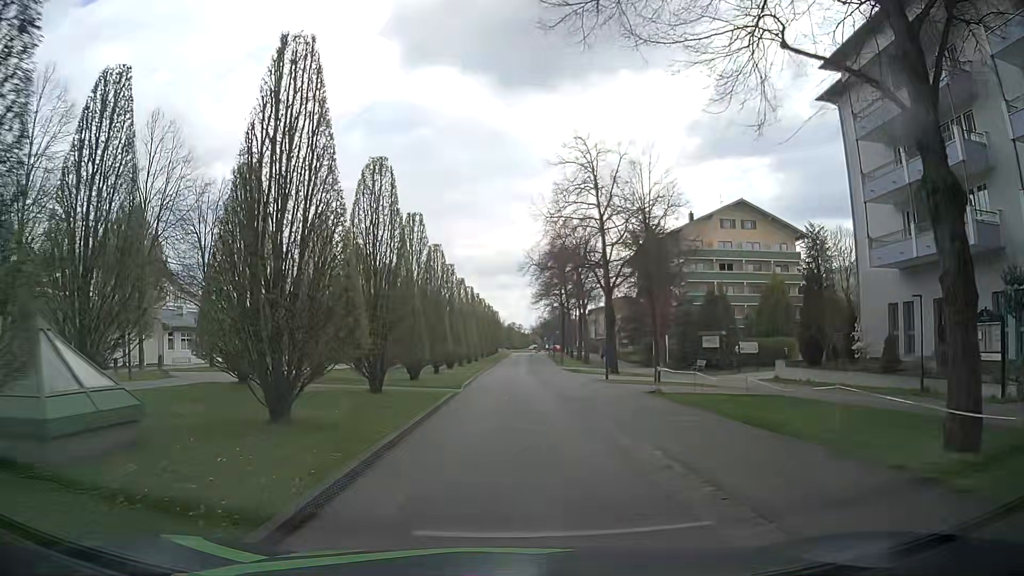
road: residential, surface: asphalt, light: Day
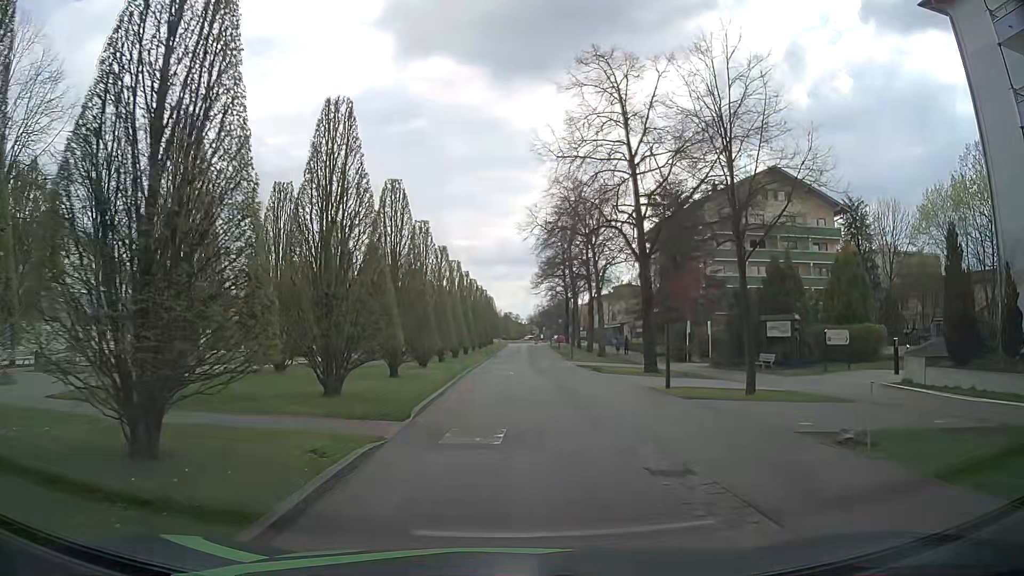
(+0.1, +12.2) m; 0°
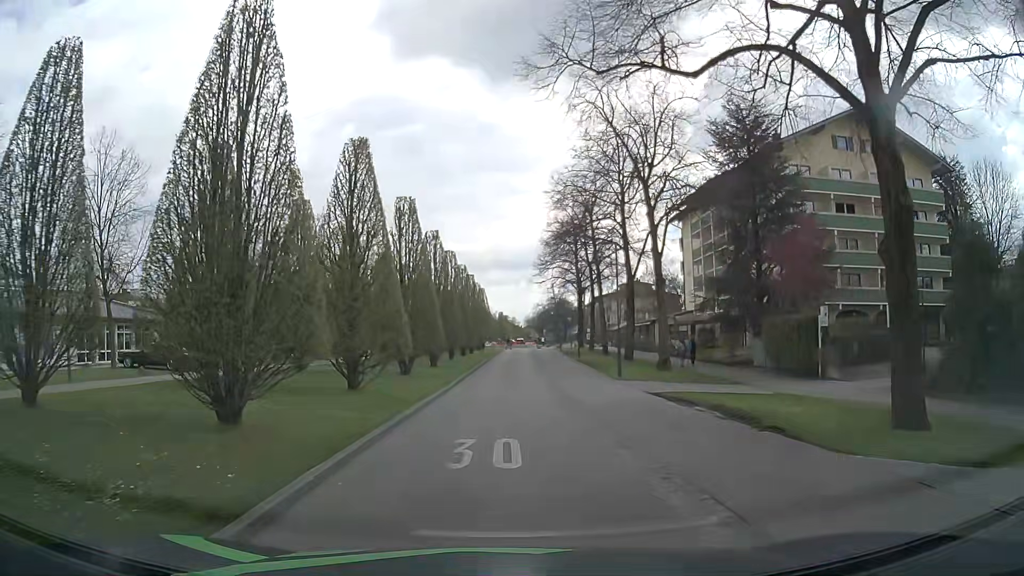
(+0.1, +21.2) m; 0°
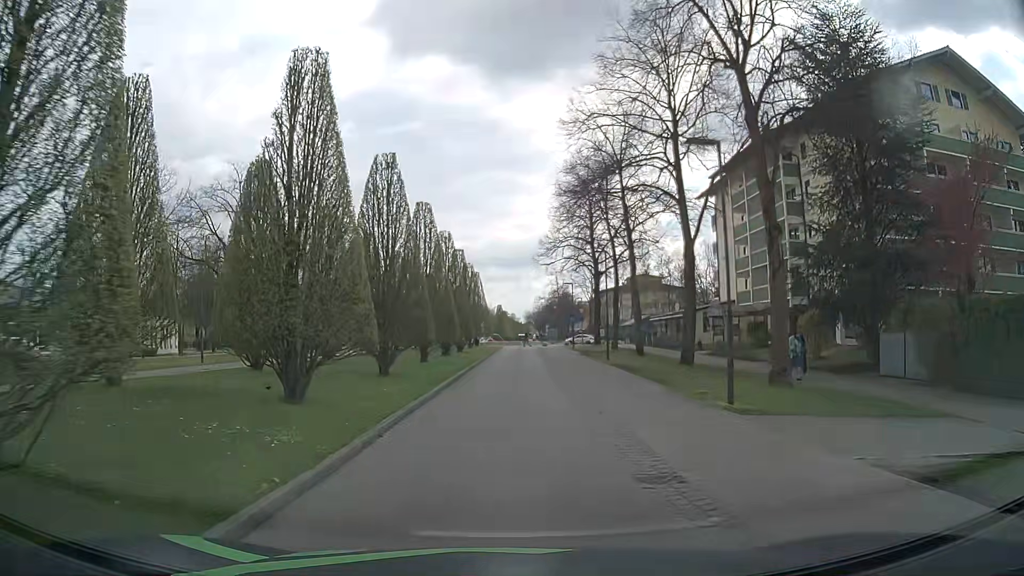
(+0.1, +13.1) m; 0°
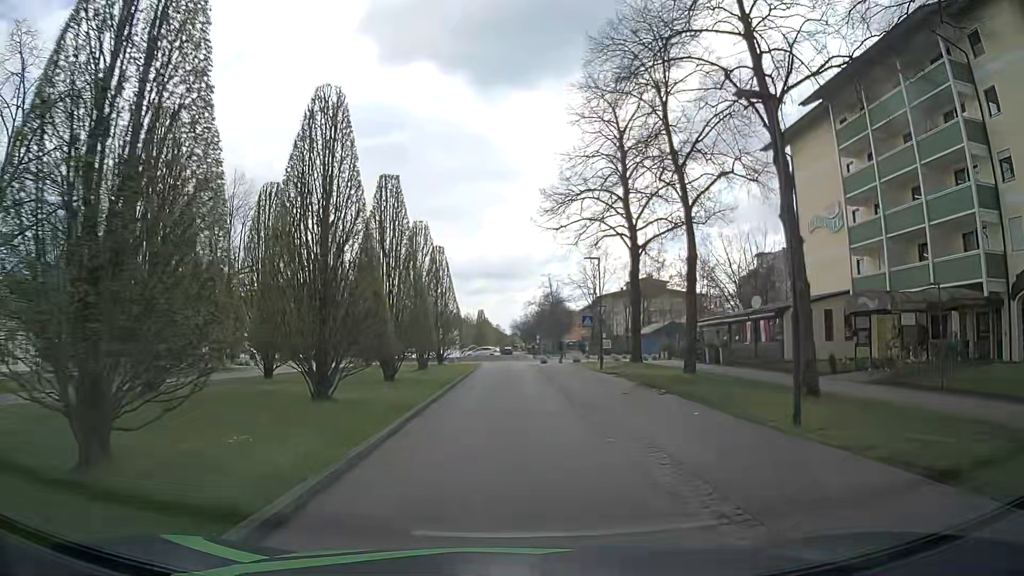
(+0.5, +22.1) m; +1°
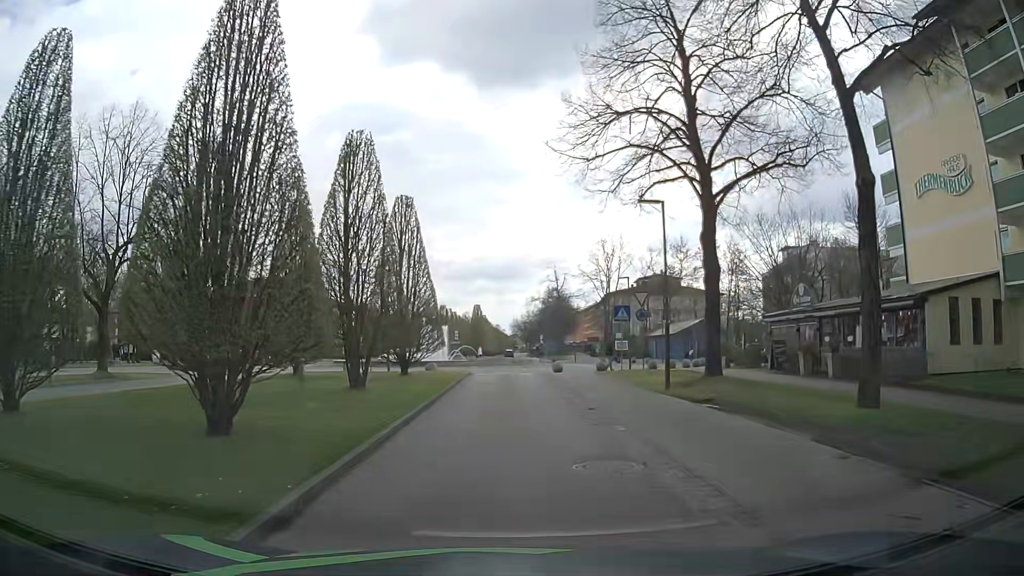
(+0.1, +12.9) m; +1°
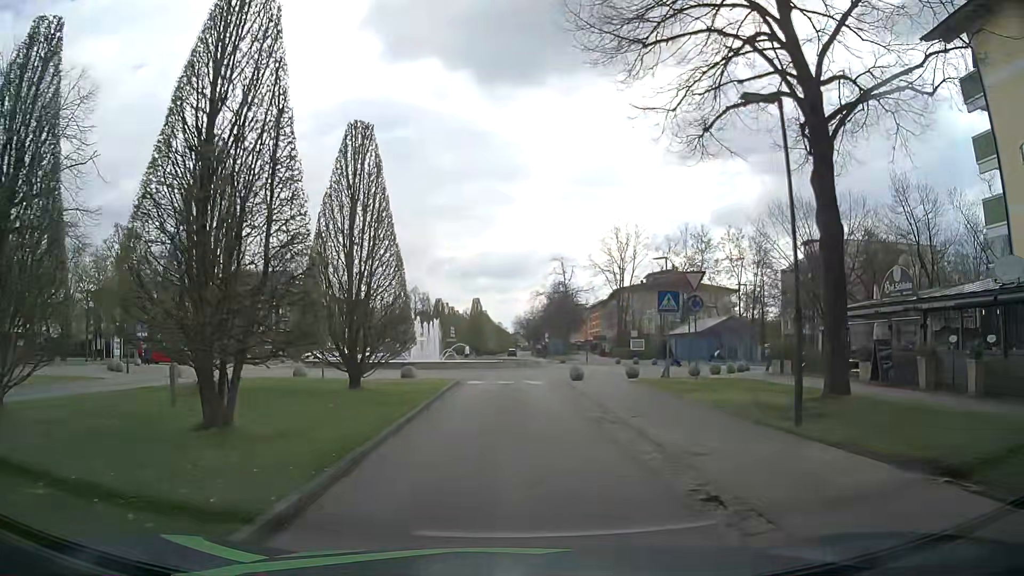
(-0.1, +8.3) m; -2°
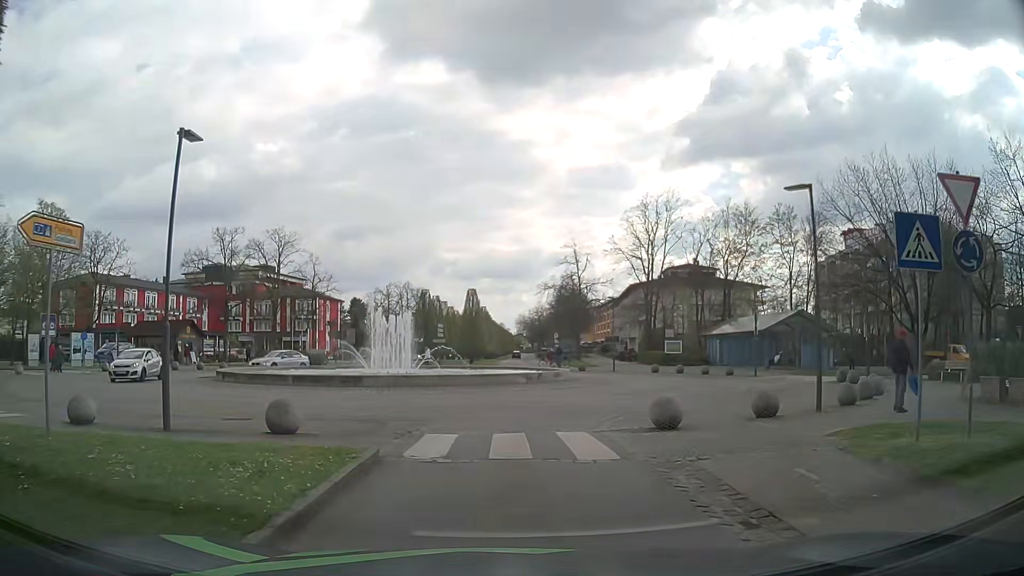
(+0.3, +14.1) m; +1°
